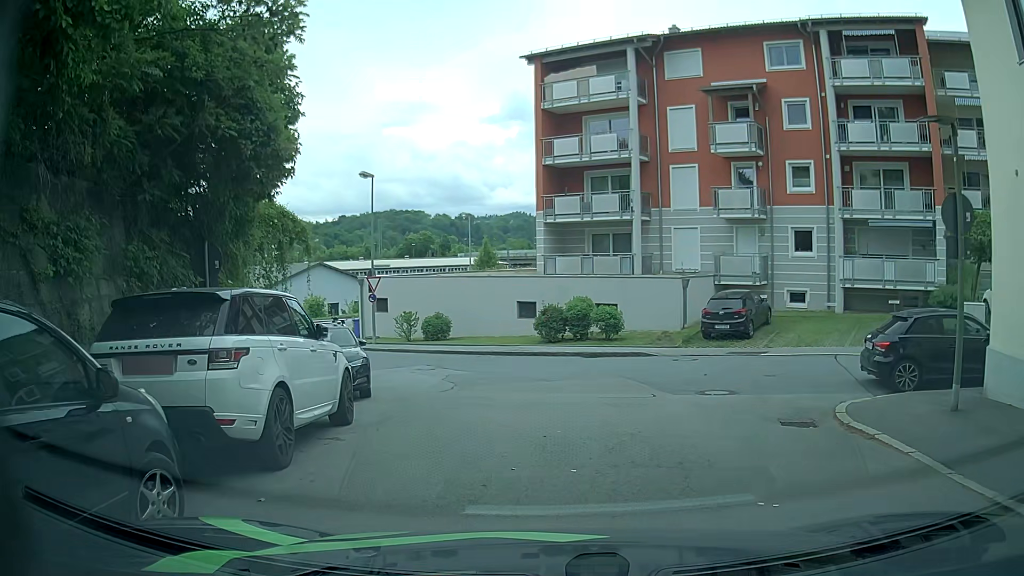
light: Day
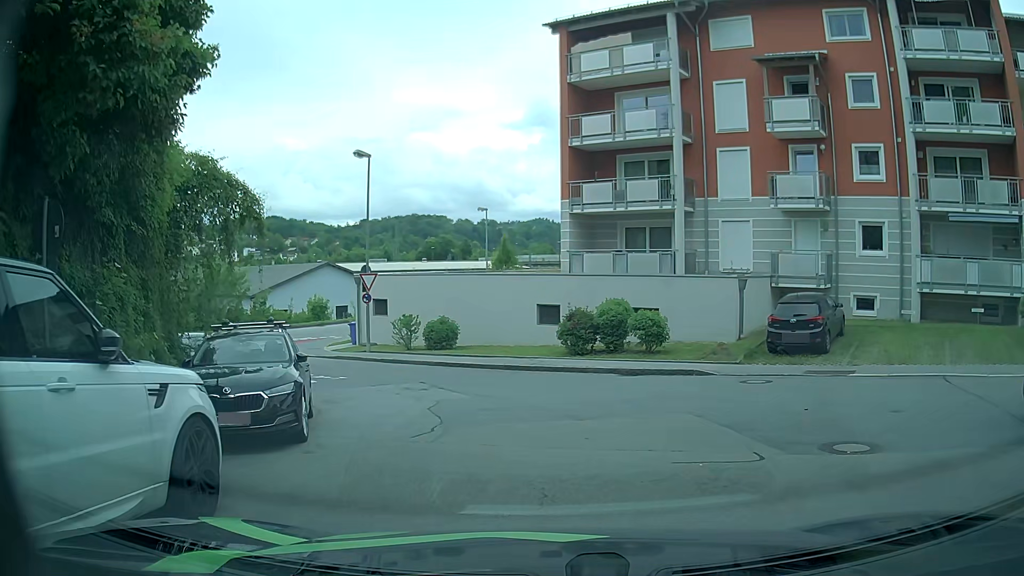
(-0.3, +4.9) m; -2°
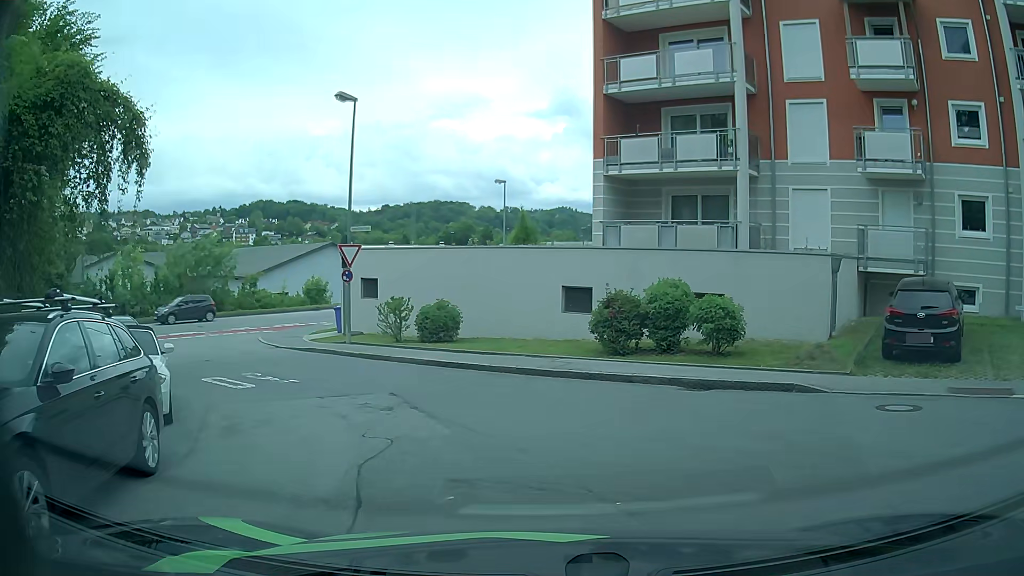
(-0.2, +5.5) m; -2°
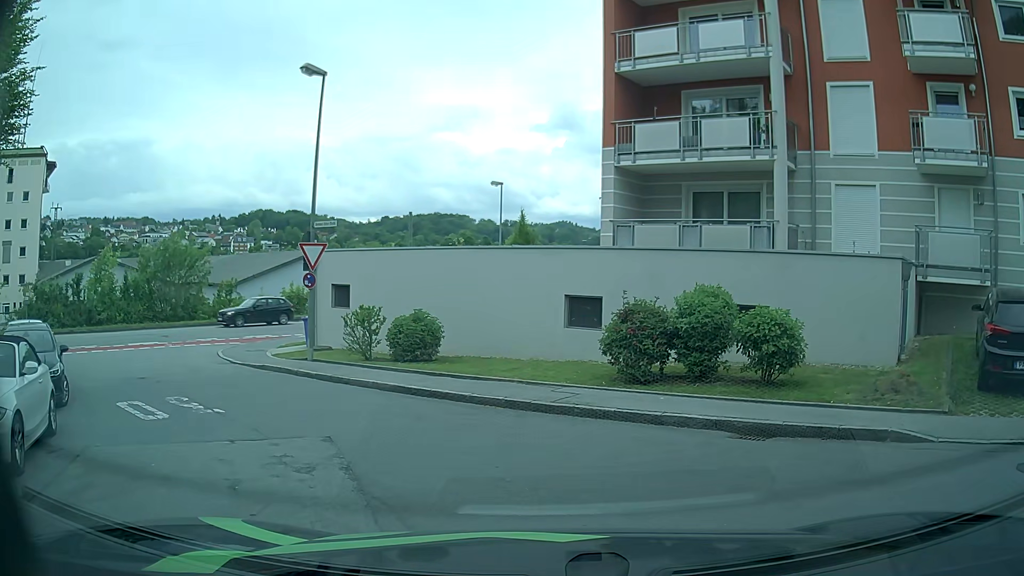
(0.0, +3.4) m; +1°
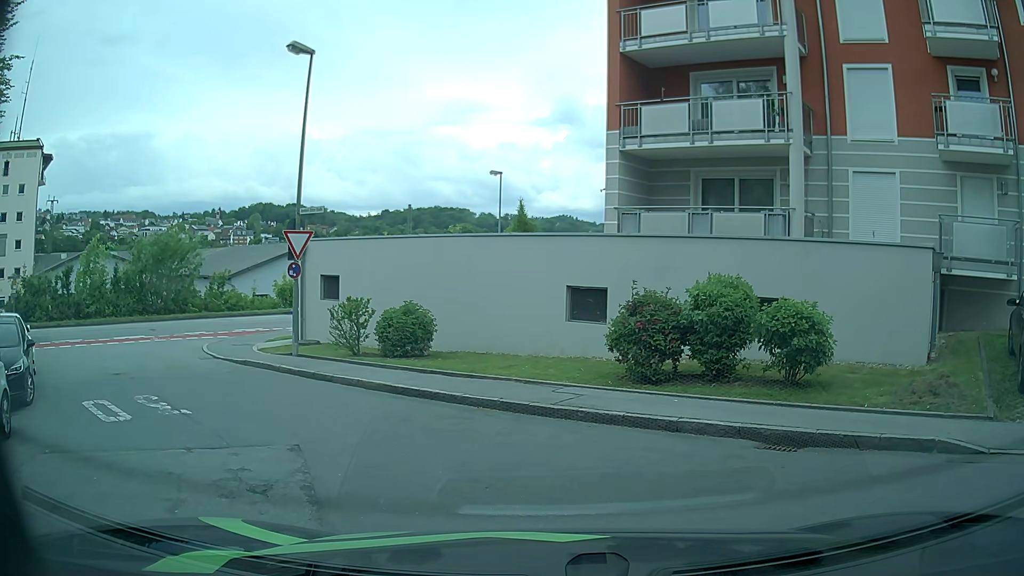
(0.0, +1.1) m; 0°
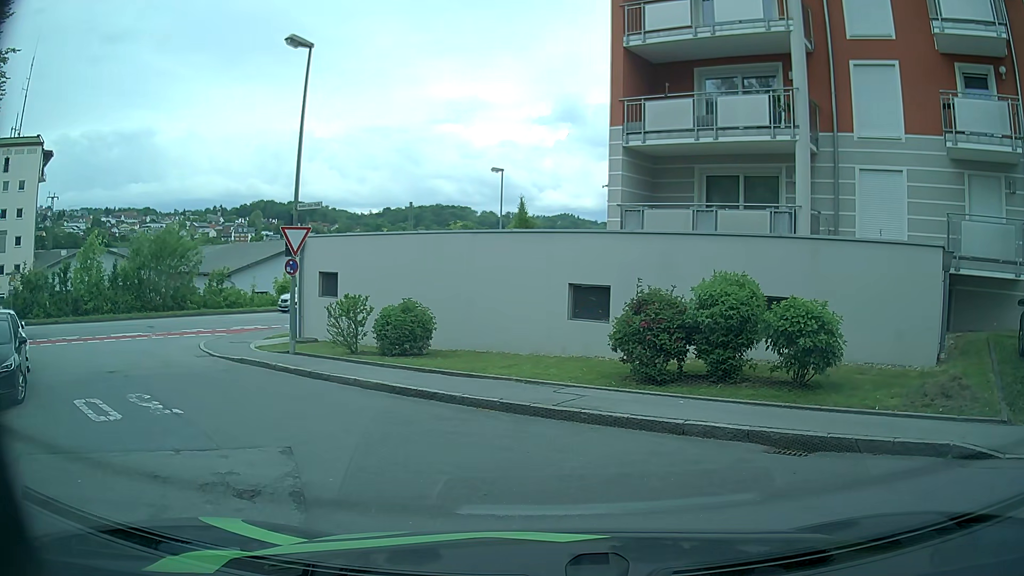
(0.0, +0.3) m; 0°
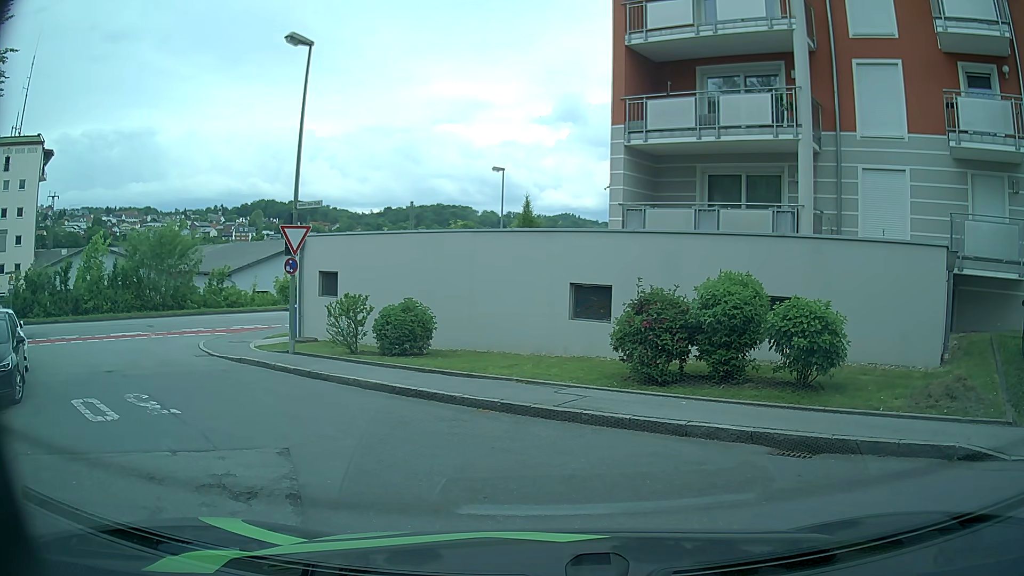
(0.0, +0.2) m; 0°
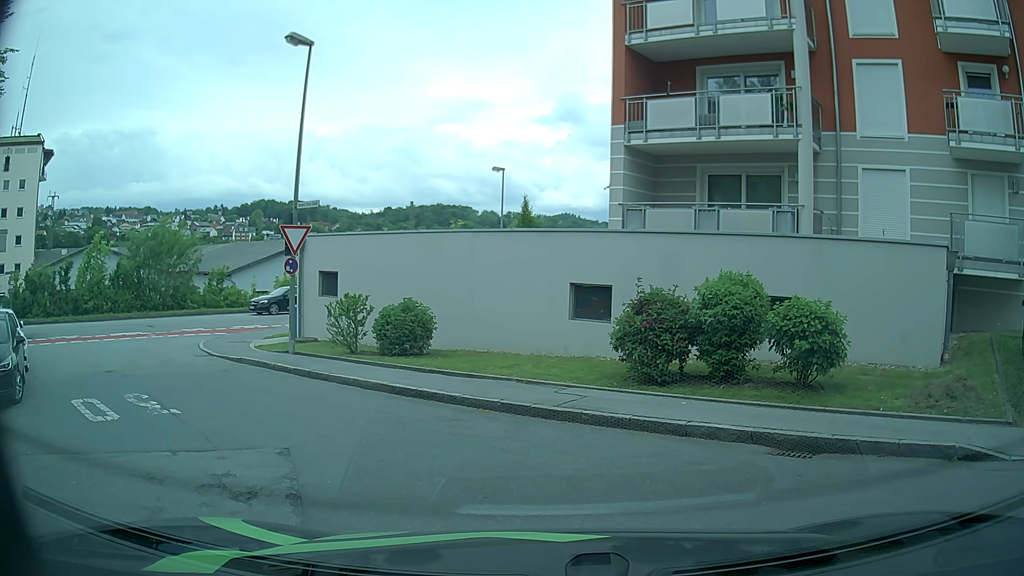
(0.0, 0.0) m; 0°
